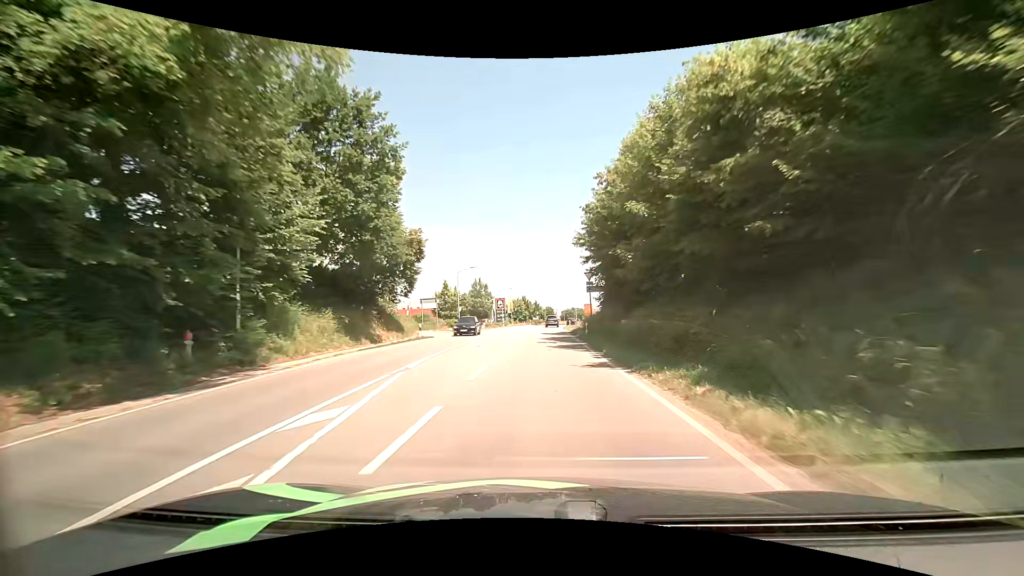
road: secondary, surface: asphalt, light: Day
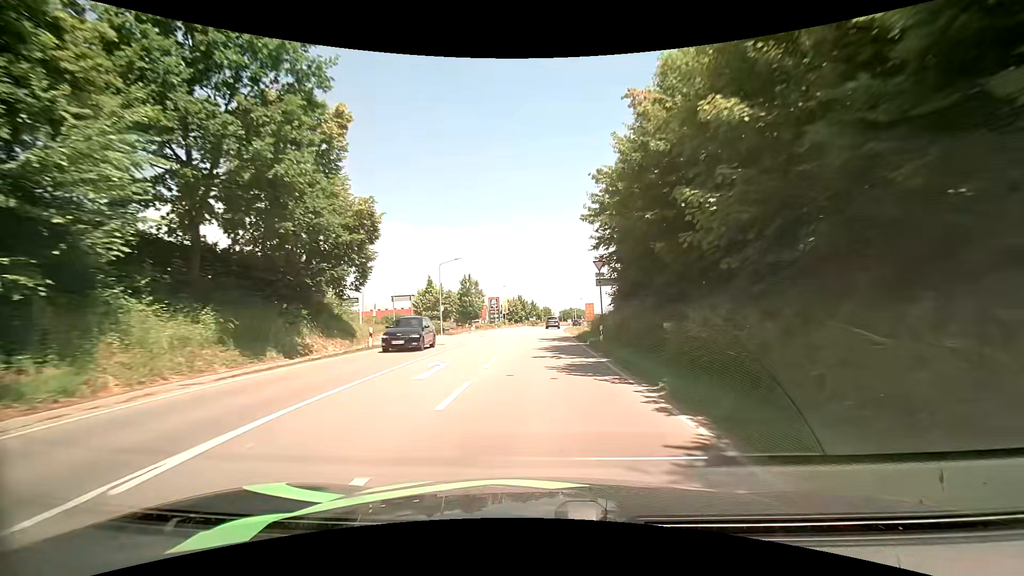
(0.0, +9.1) m; 0°
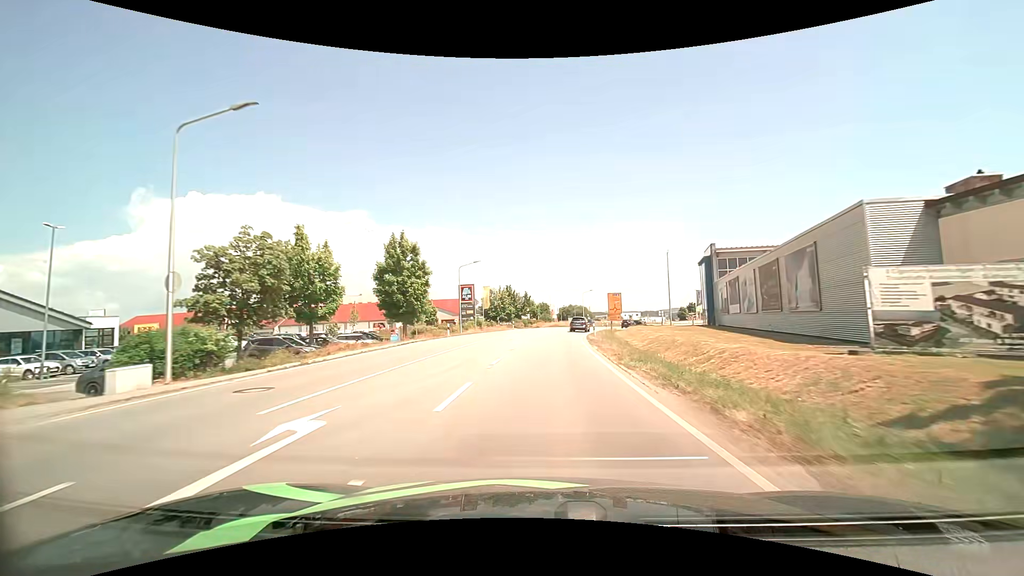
(+0.1, +36.2) m; 0°
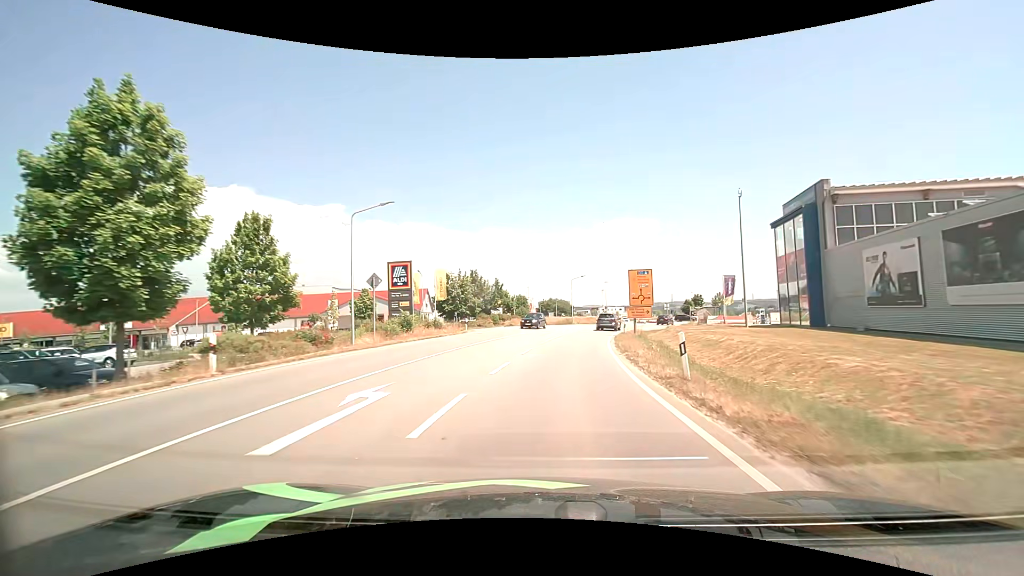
(+0.3, +25.6) m; +2°
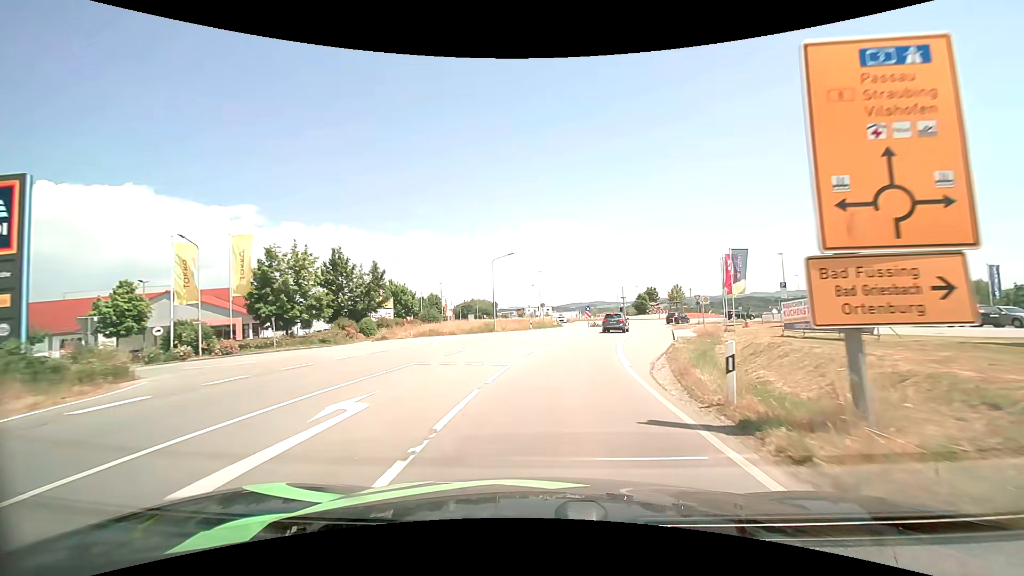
(+2.0, +29.4) m; +9°
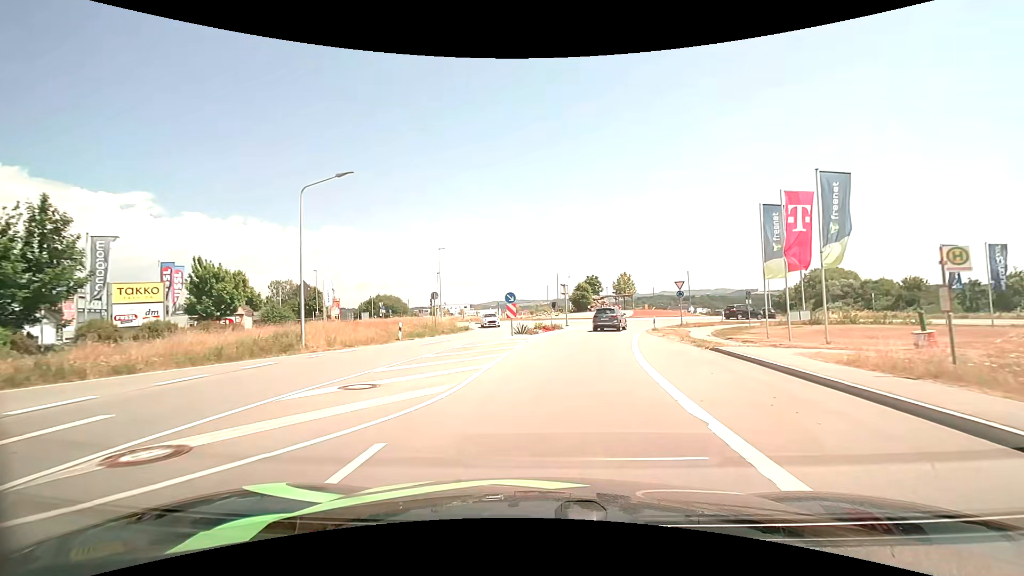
(+2.0, +26.2) m; +9°
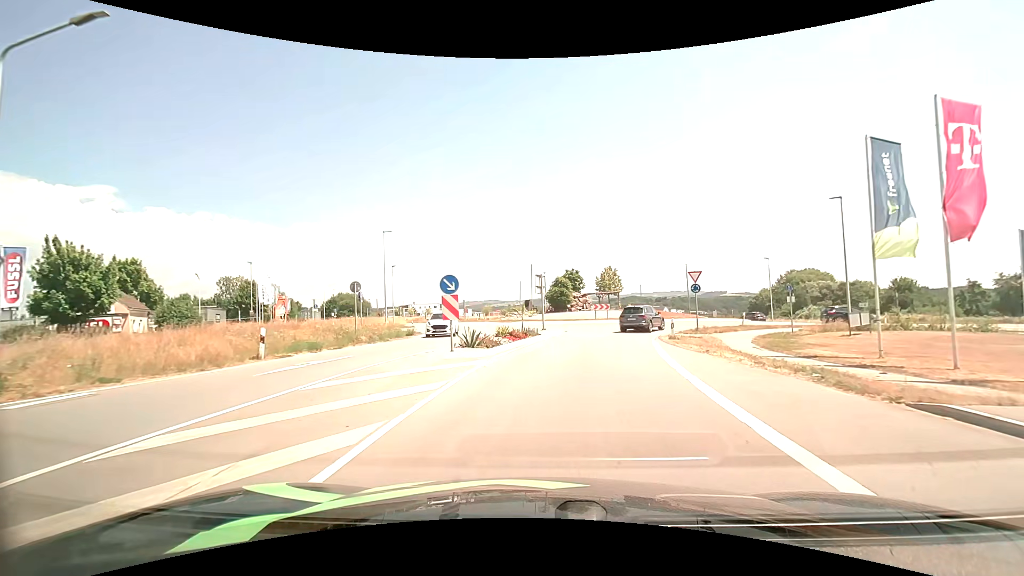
(+0.3, +11.1) m; +3°
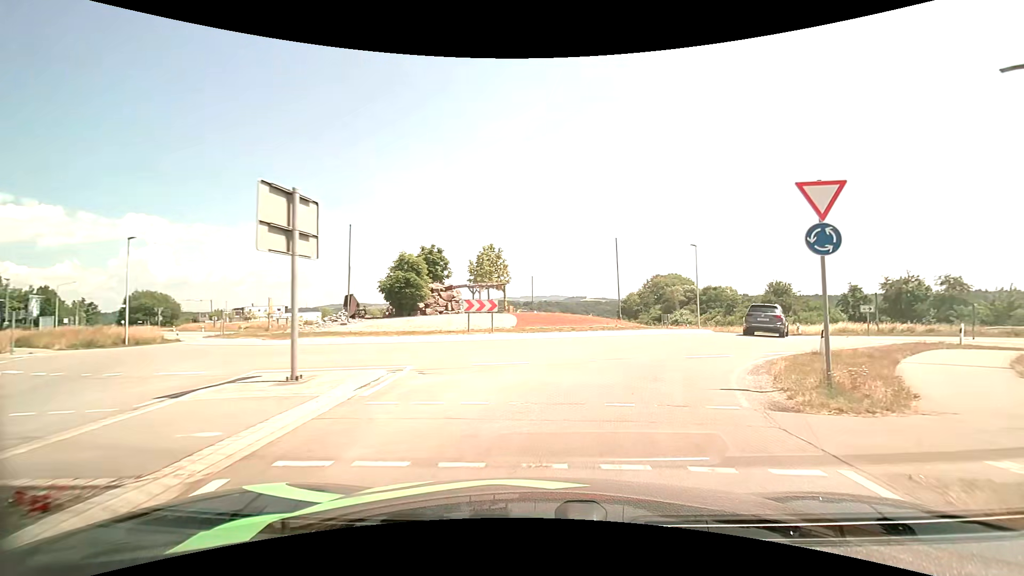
(+2.1, +23.8) m; +15°
(+1, +10) (+6, +19) (+11, +27) (+15, +36) (+14, +46) (+8, +55) (-1, +59) (-11, +59) (-21, +59) (-31, +61) m
